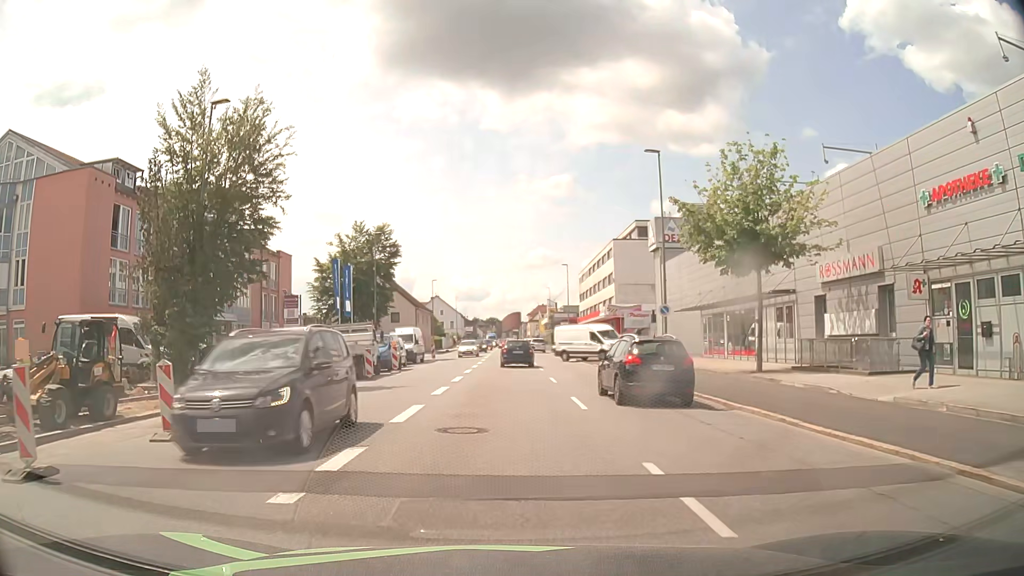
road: tertiary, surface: asphalt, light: Day
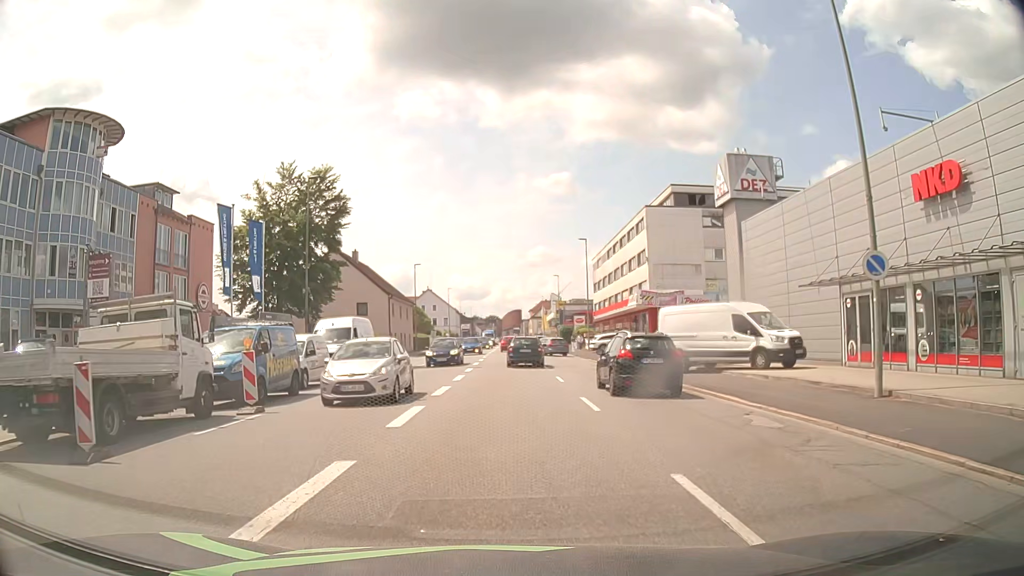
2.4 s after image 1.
(0.0, +18.9) m; 0°
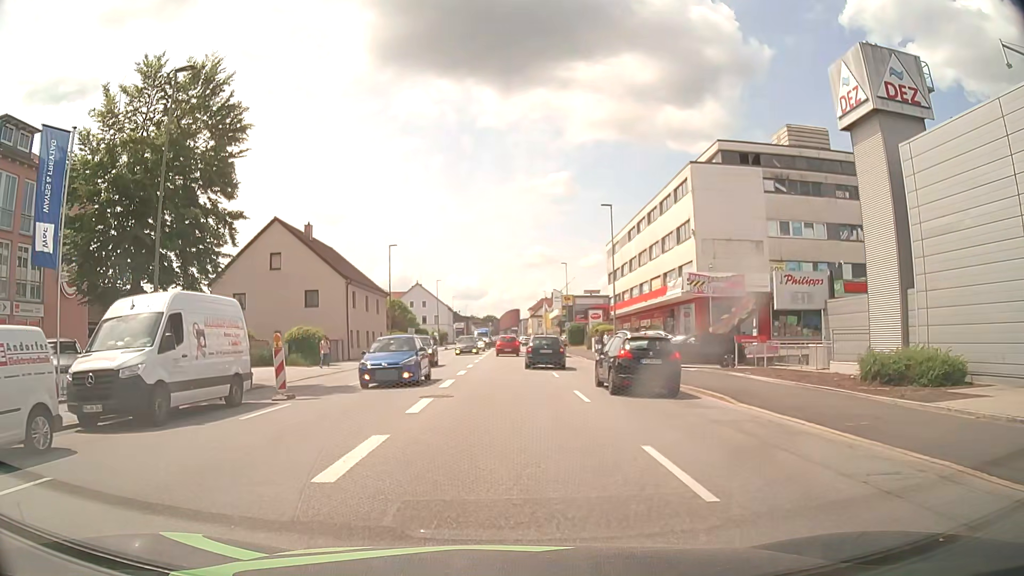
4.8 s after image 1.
(+0.1, +15.9) m; +1°
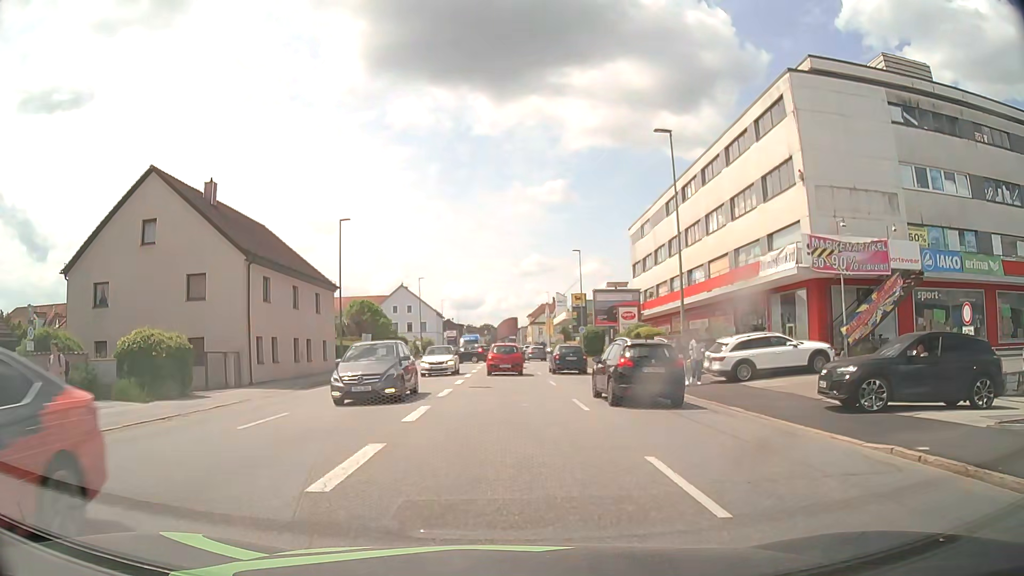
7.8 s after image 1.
(0.0, +18.3) m; 0°
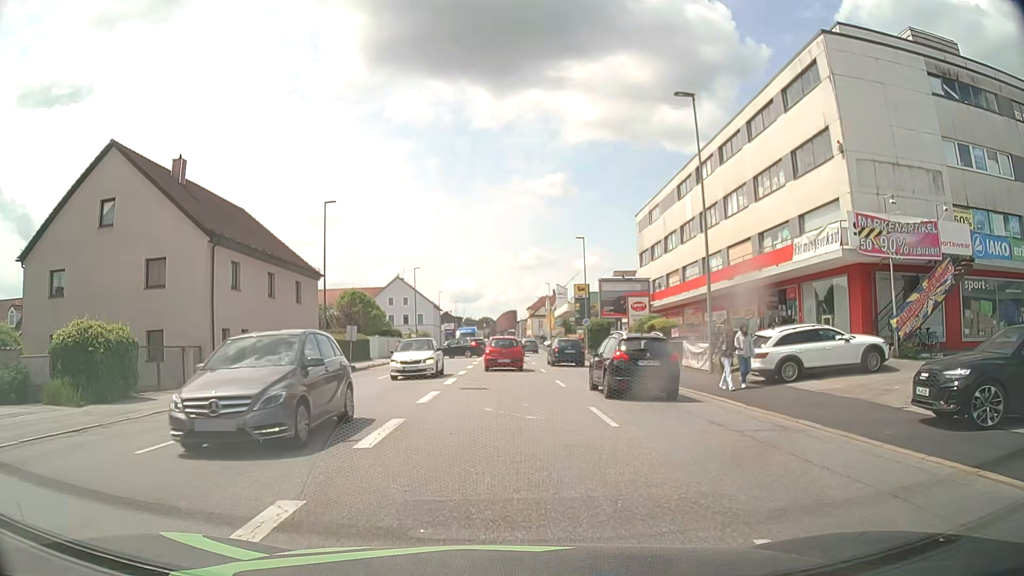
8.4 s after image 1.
(0.0, +3.8) m; 0°
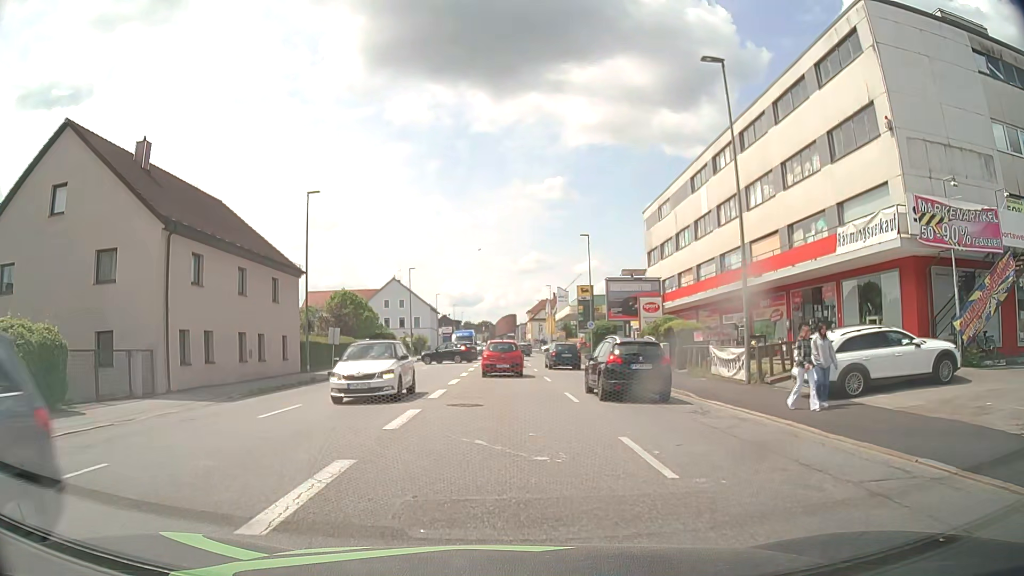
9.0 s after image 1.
(0.0, +3.8) m; +1°
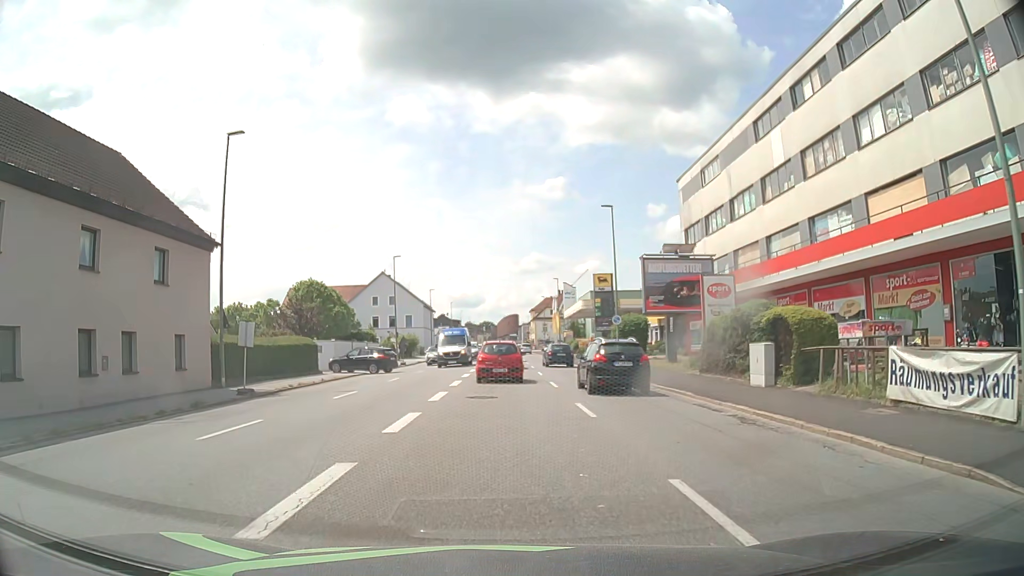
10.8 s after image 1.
(-0.1, +12.2) m; -1°
